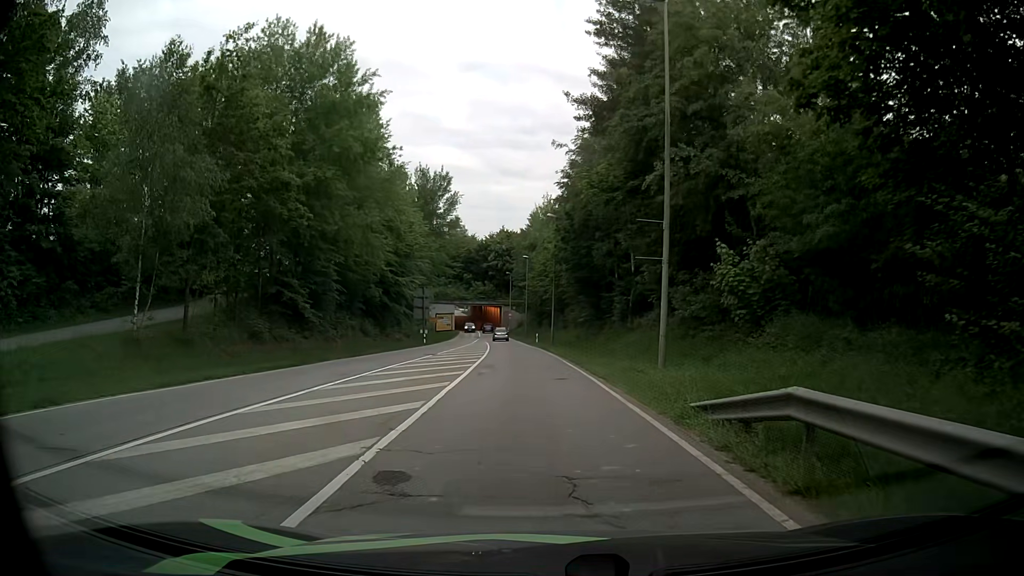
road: secondary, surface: asphalt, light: Day
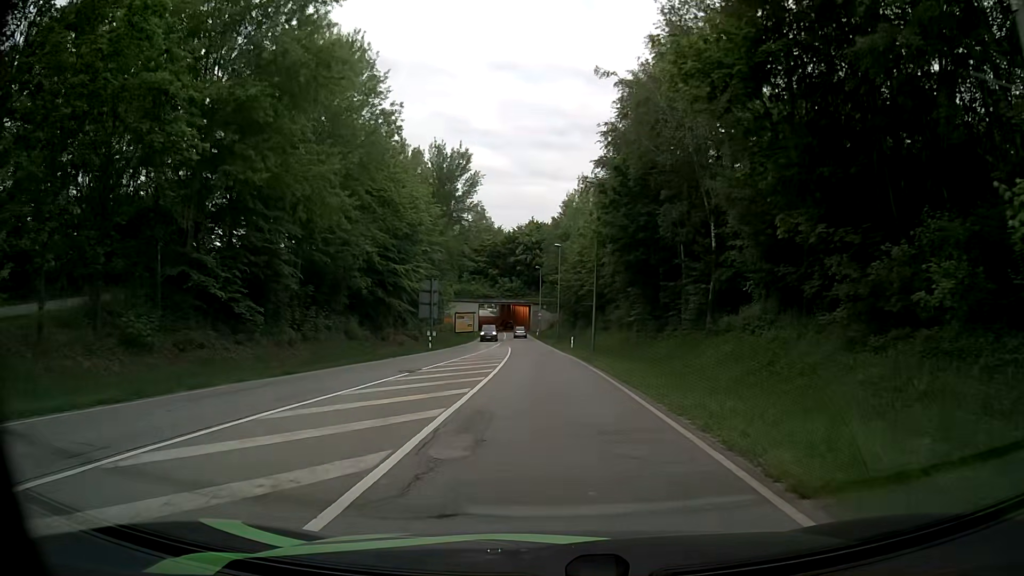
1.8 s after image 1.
(-0.3, +13.3) m; -2°
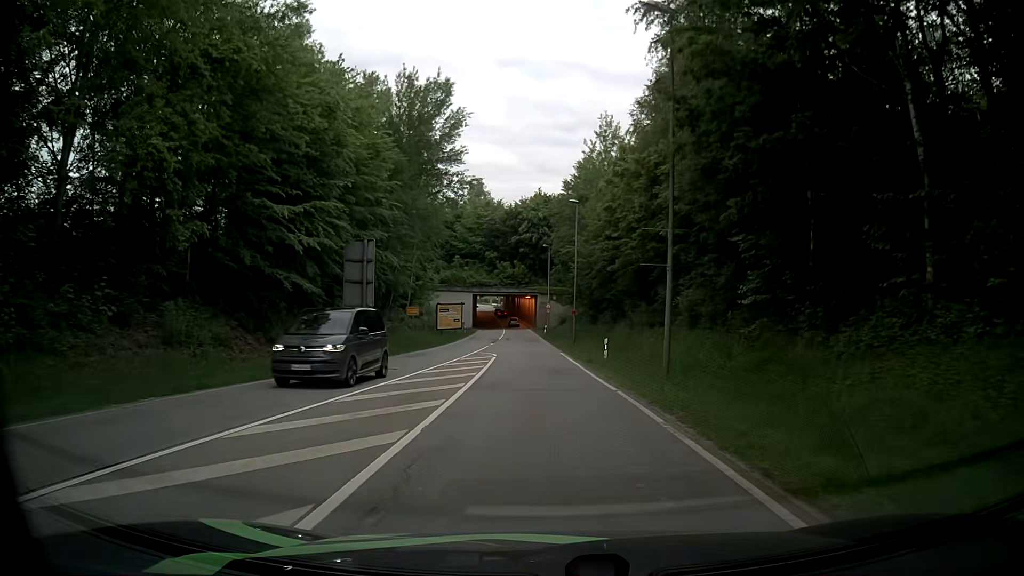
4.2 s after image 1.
(-0.3, +23.1) m; 0°
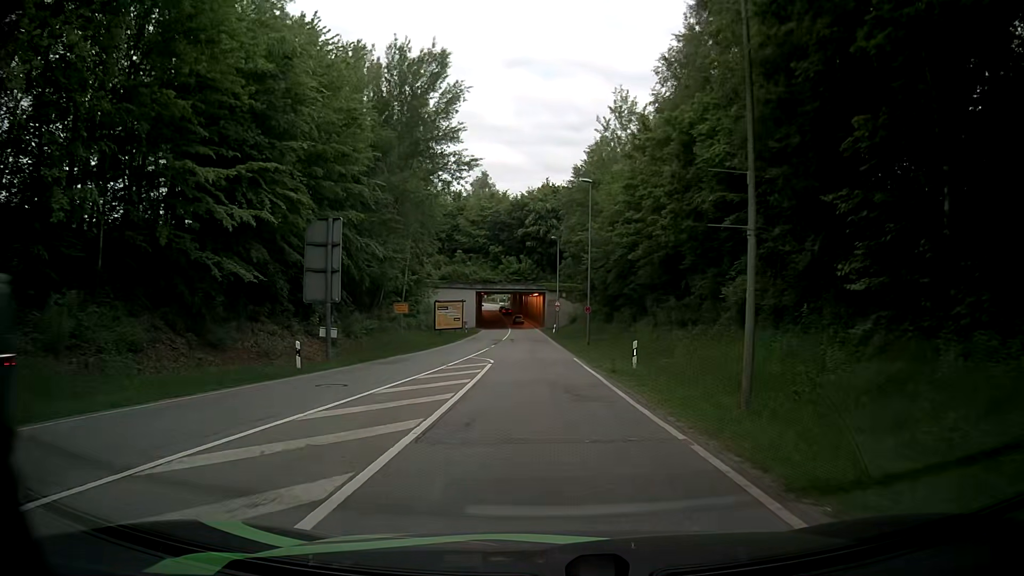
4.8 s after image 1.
(-0.1, +6.7) m; -2°
(0, +10) (0, +20) (-1, +30) (-1, +40) (-1, +50) (-1, +60) (-2, +70) (-2, +80) (-3, +90) (-3, +100) m
